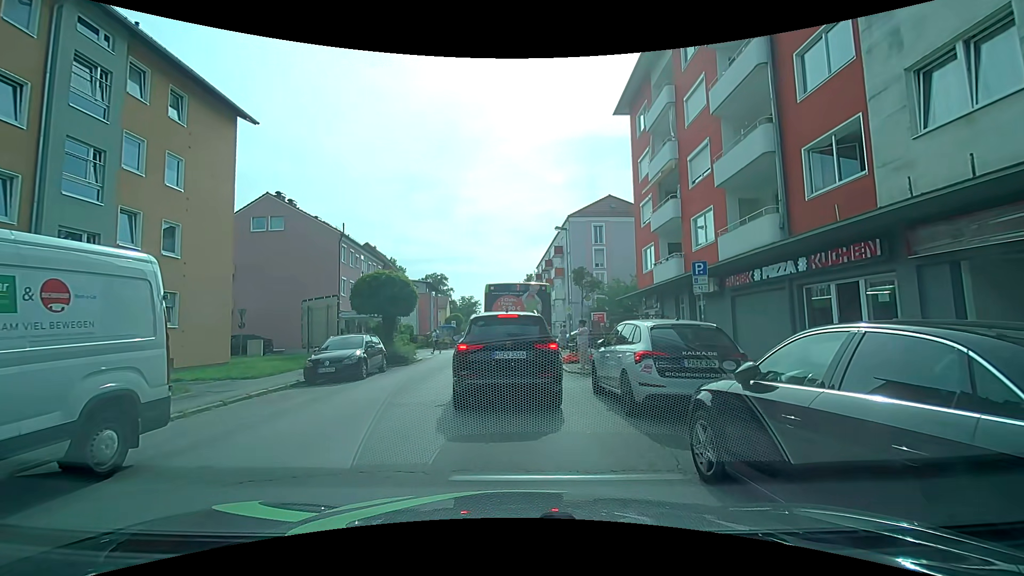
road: tertiary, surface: asphalt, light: Day
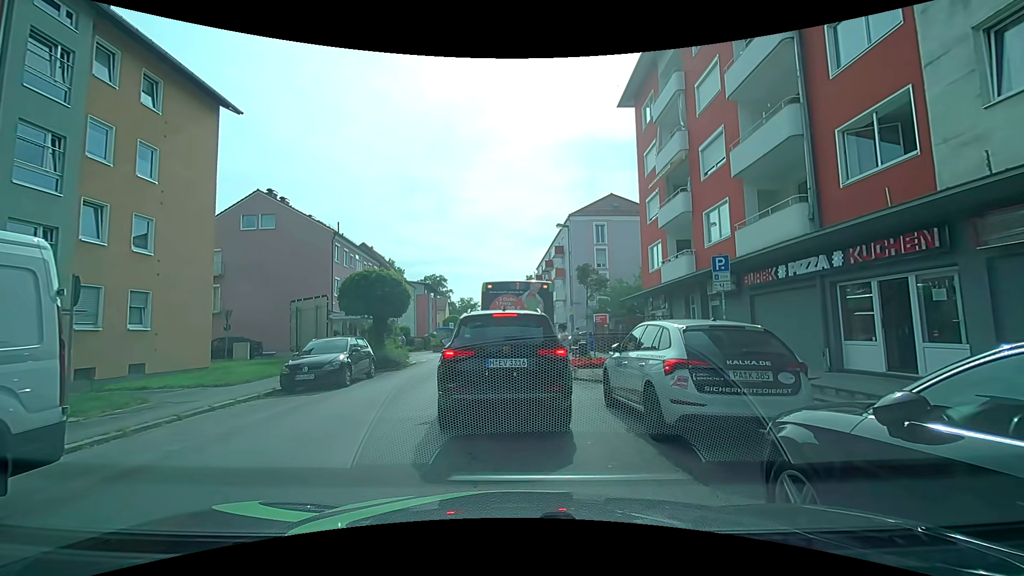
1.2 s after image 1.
(0.0, +1.4) m; 0°
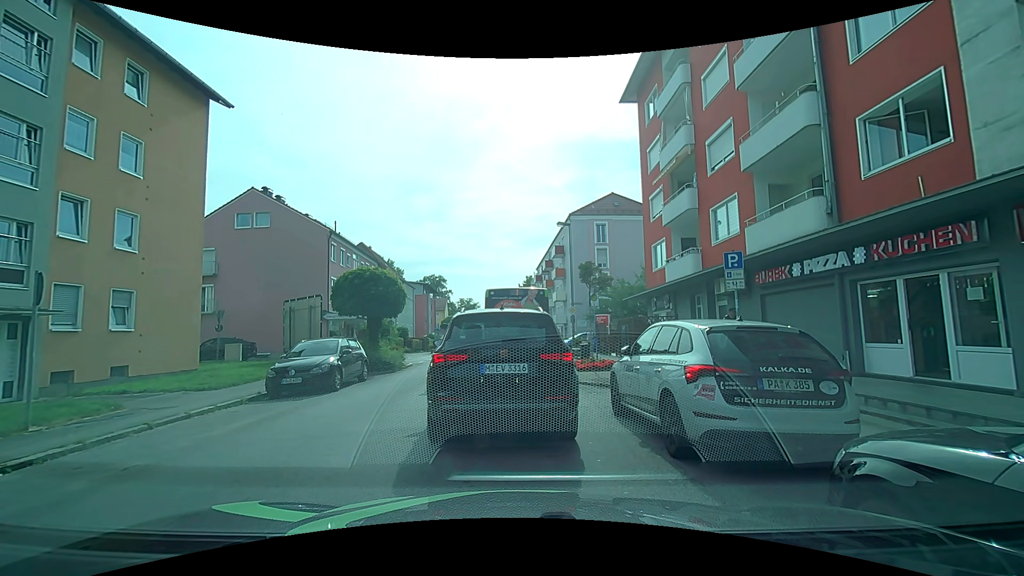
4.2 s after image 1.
(0.0, +0.8) m; 0°
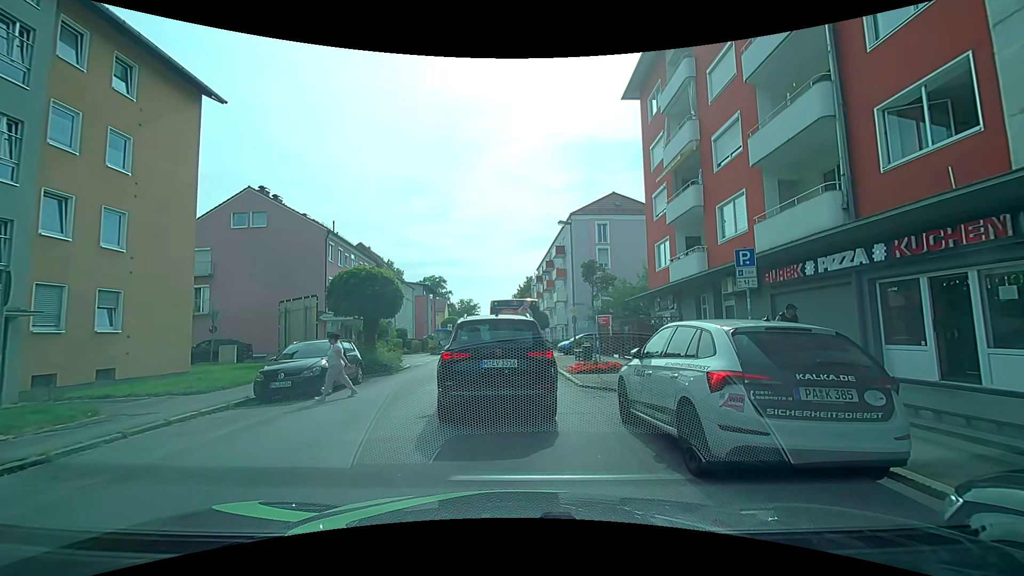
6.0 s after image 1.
(0.0, +0.6) m; 0°
